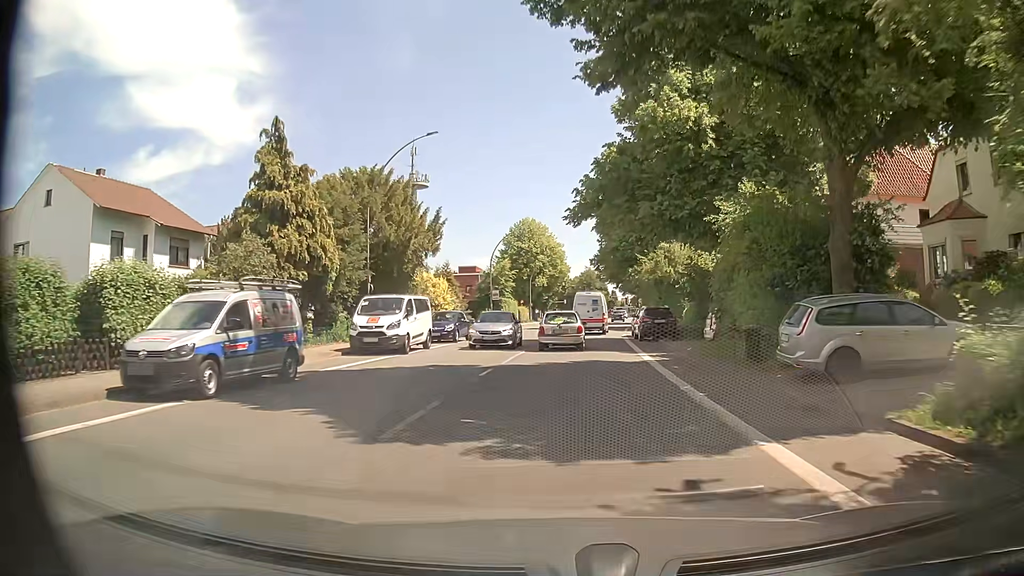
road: primary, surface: asphalt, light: Day
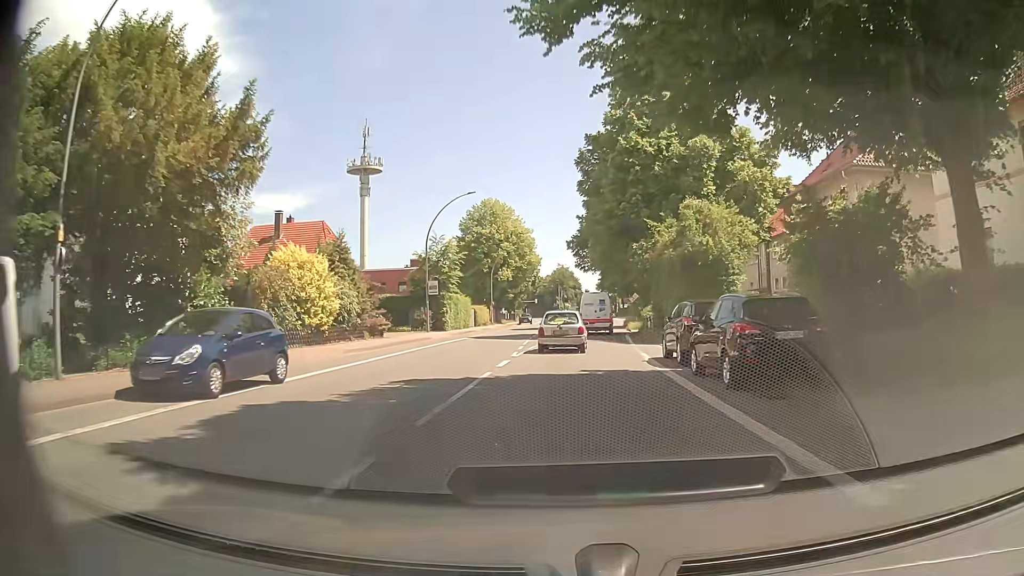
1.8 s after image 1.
(+0.3, +20.7) m; +2°
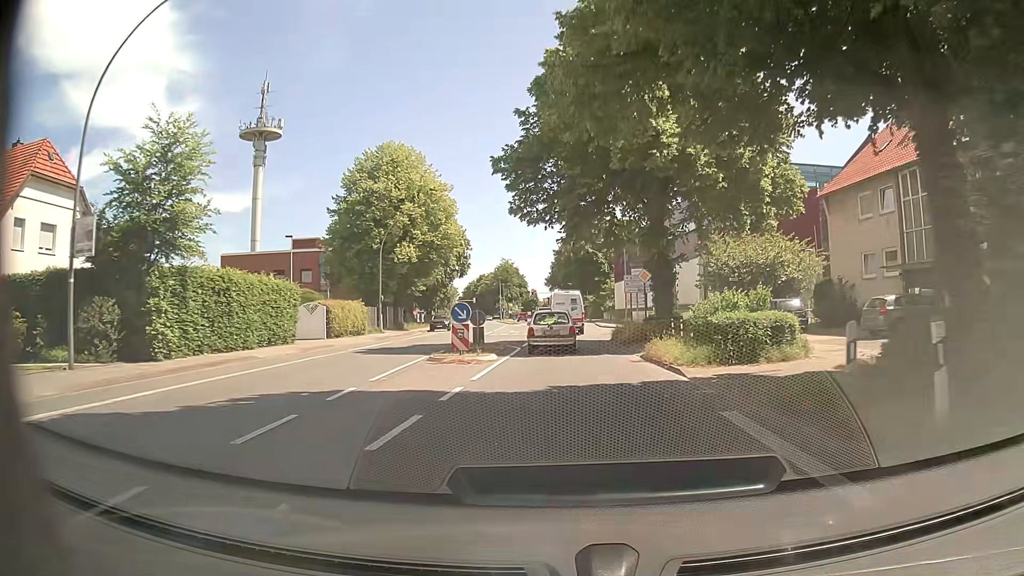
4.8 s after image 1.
(+1.4, +33.3) m; +4°
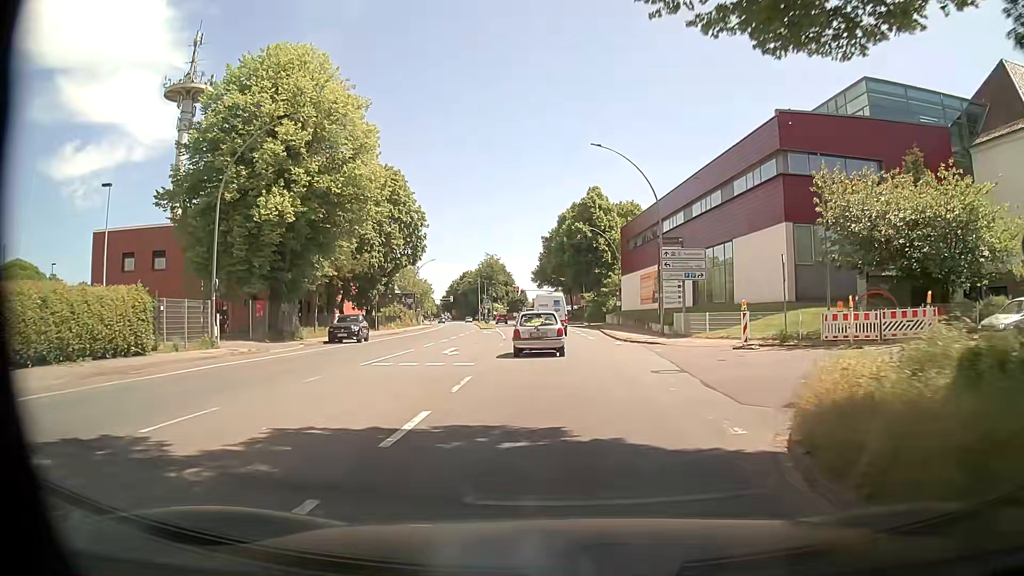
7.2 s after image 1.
(+0.5, +25.7) m; +2°
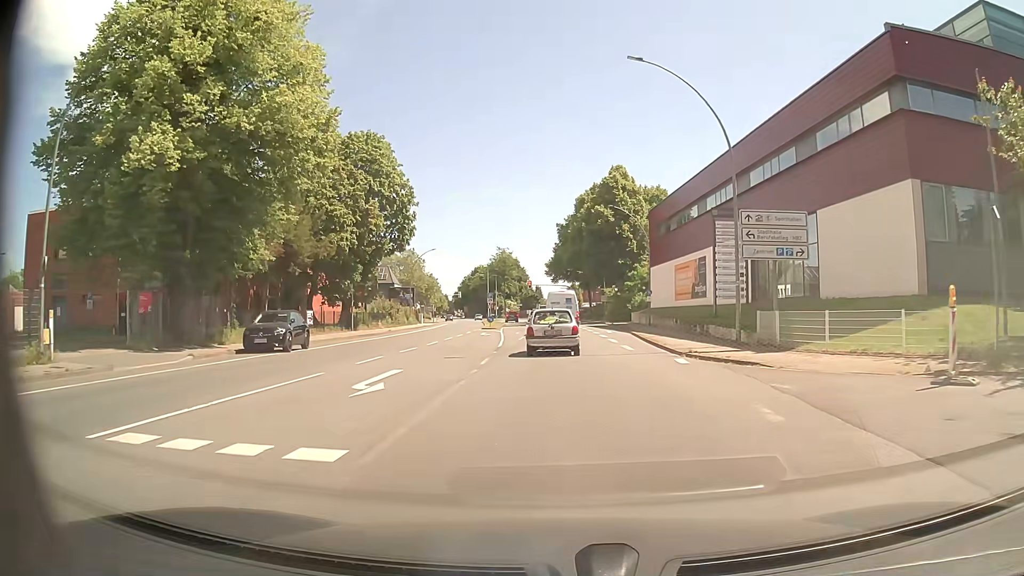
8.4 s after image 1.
(-0.1, +12.2) m; -2°
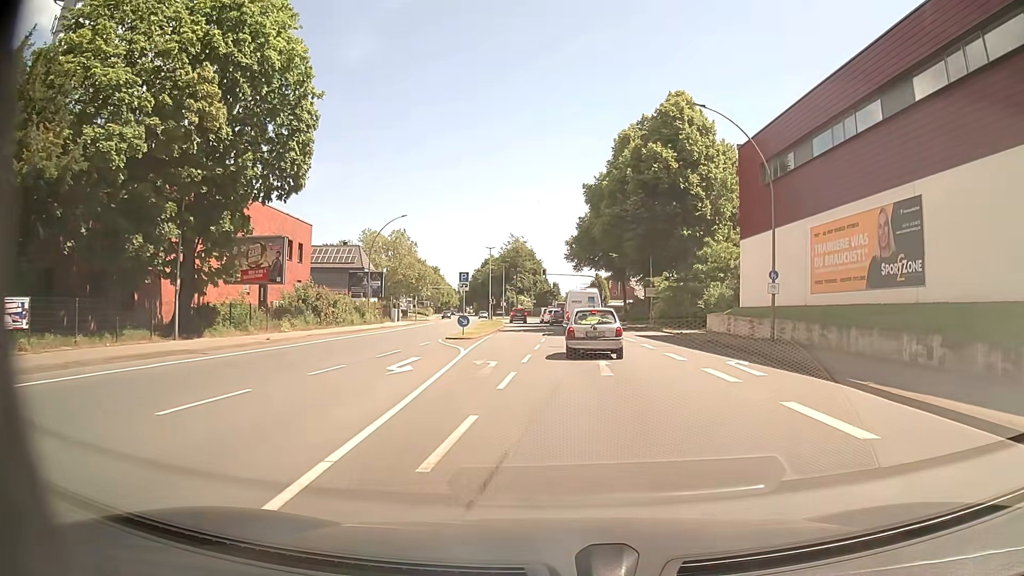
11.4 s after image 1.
(-0.5, +28.2) m; -1°
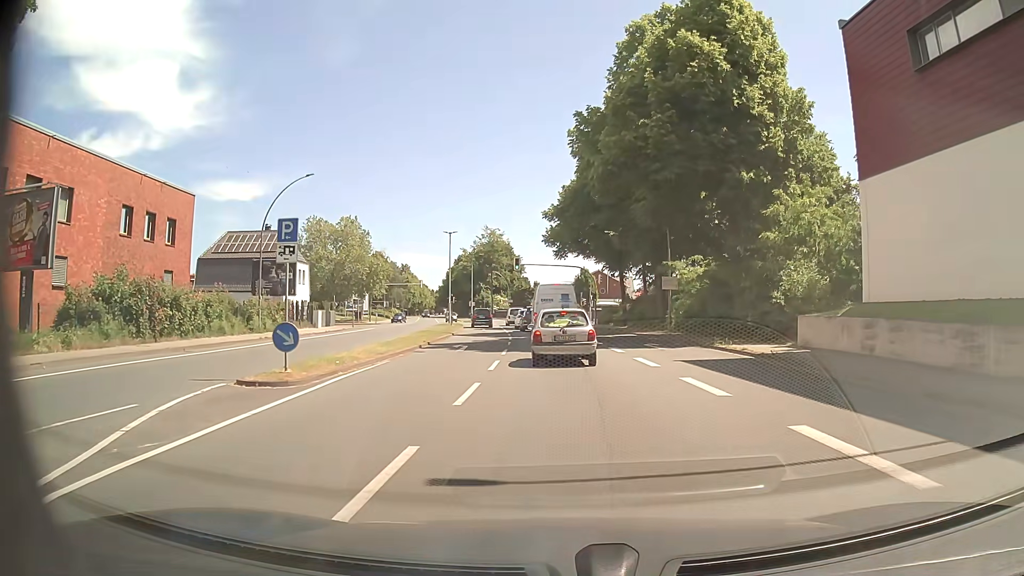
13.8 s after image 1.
(+0.3, +19.8) m; +2°
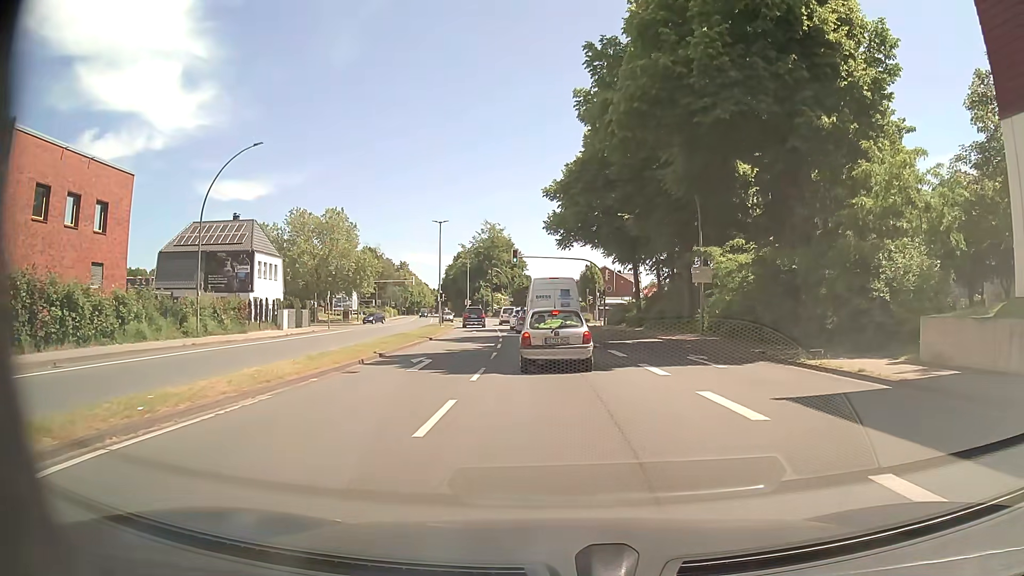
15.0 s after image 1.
(-0.2, +8.3) m; -1°
(0, +10) (0, +20) (-1, +30) (-1, +40) (-2, +50) (-3, +60) (-4, +70) (-5, +80) (-7, +90) (-8, +100) m
